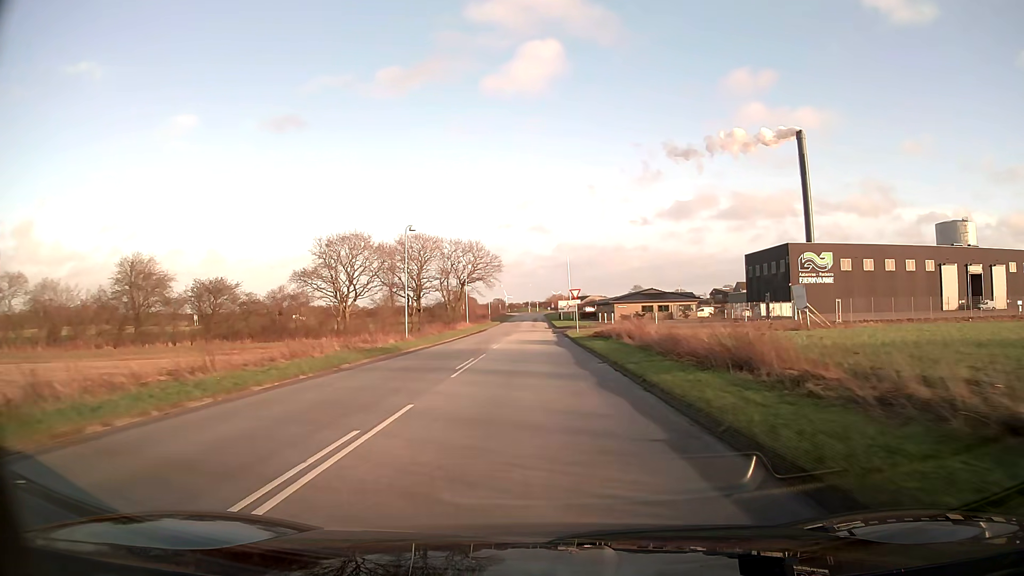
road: unclassified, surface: asphalt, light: Day
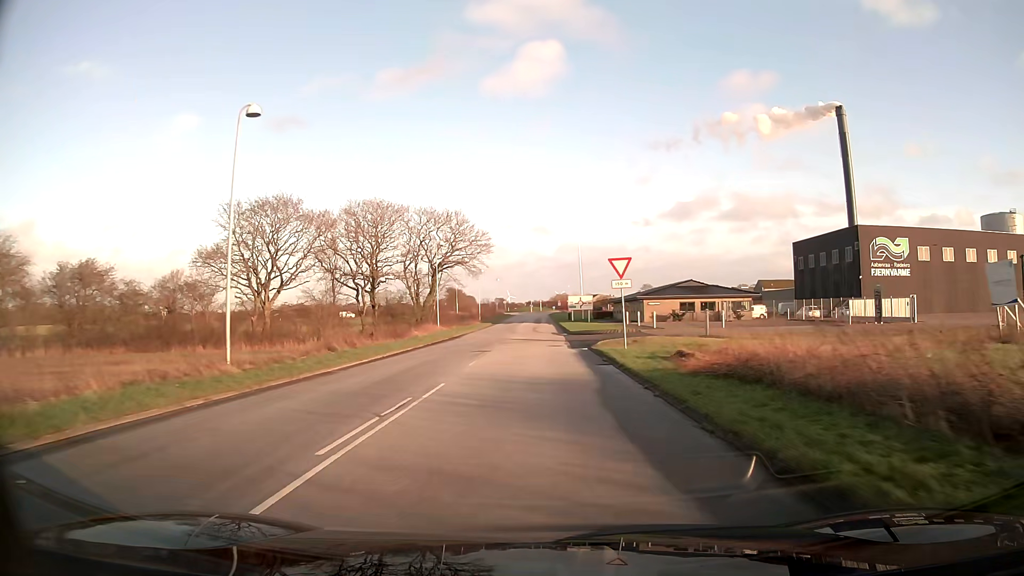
(0.0, +26.0) m; 0°
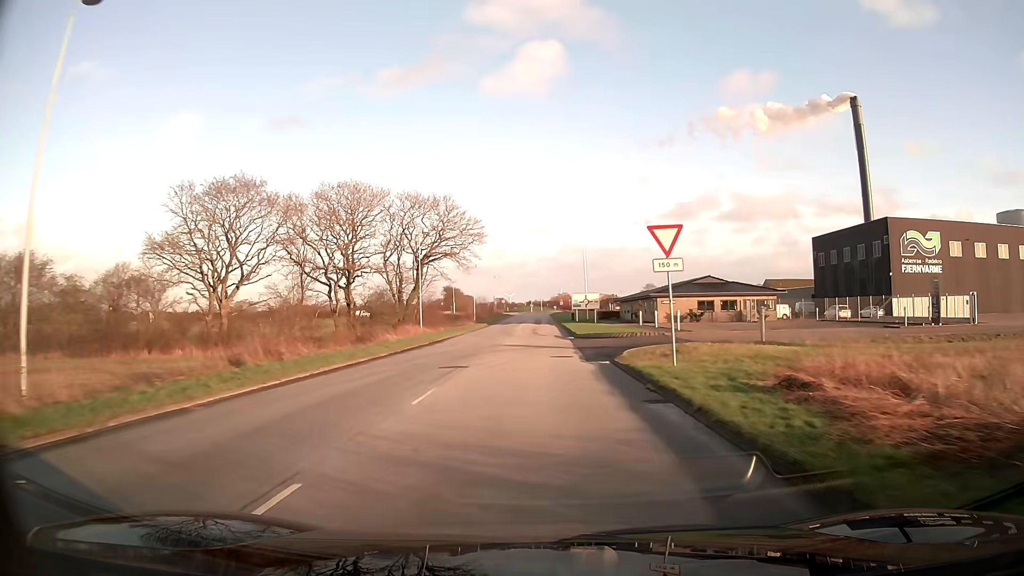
(0.0, +8.5) m; 0°
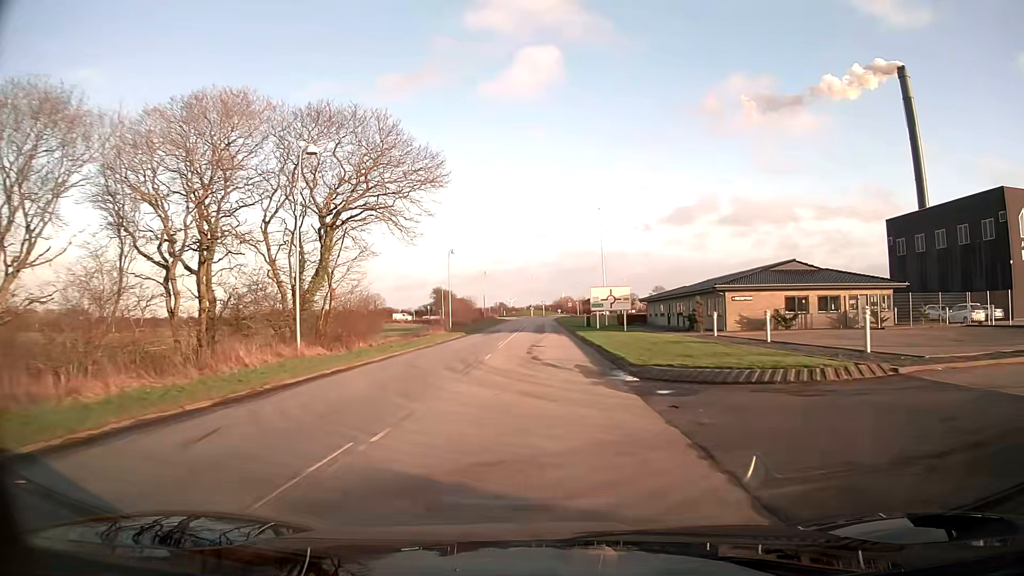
(-0.1, +25.0) m; 0°
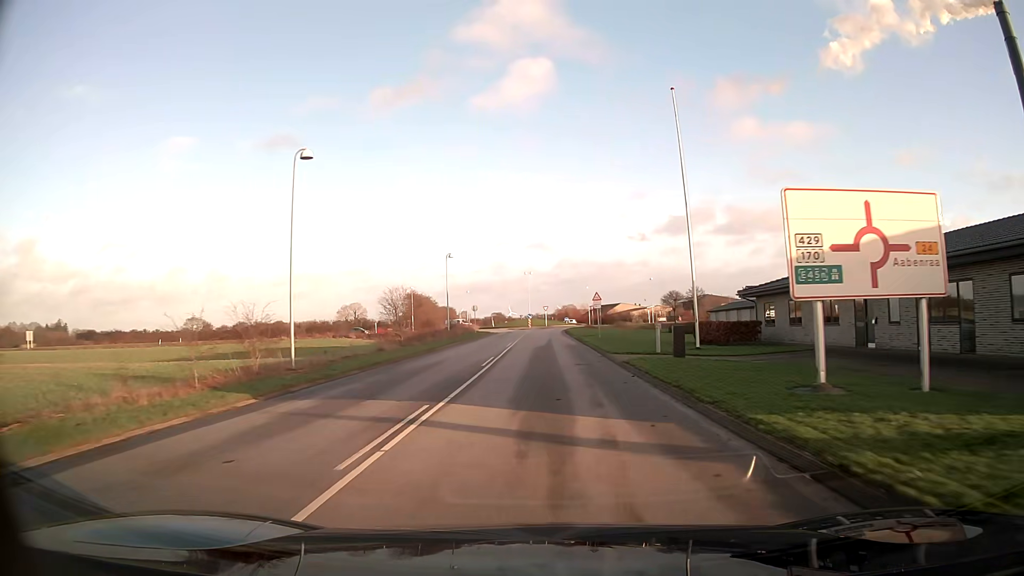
(0.0, +40.5) m; 0°
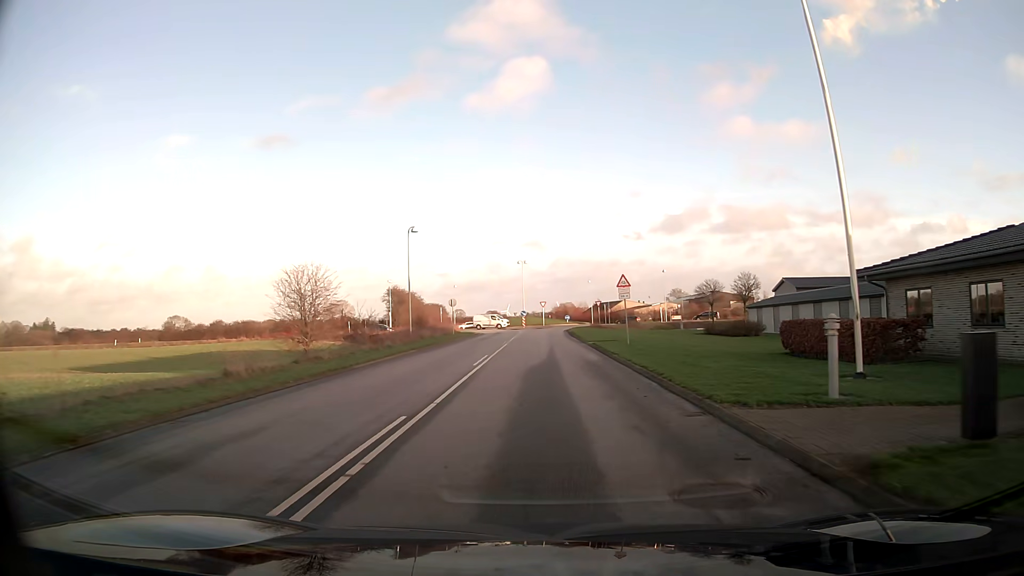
(0.0, +16.3) m; 0°
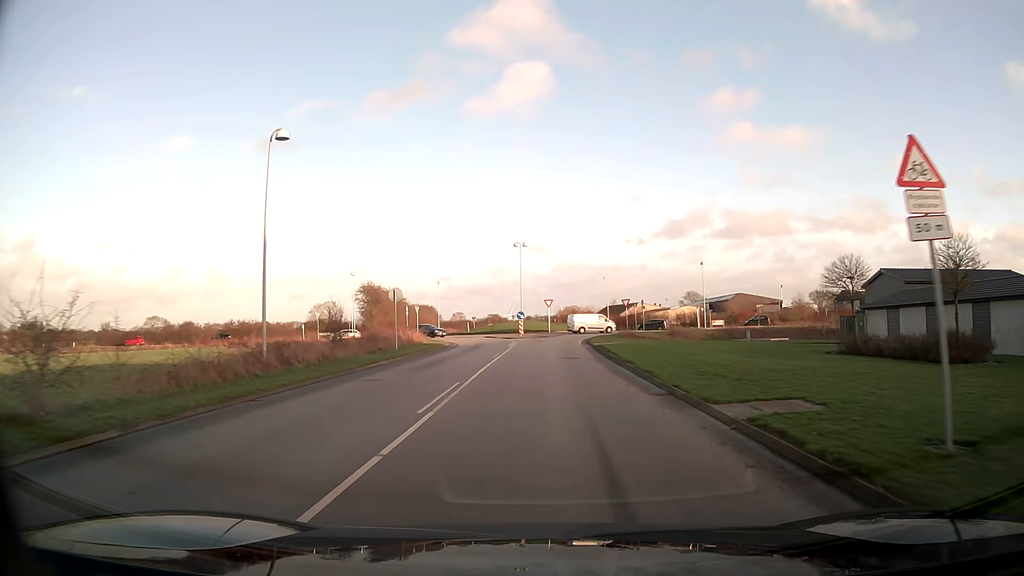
(-0.1, +24.0) m; 0°
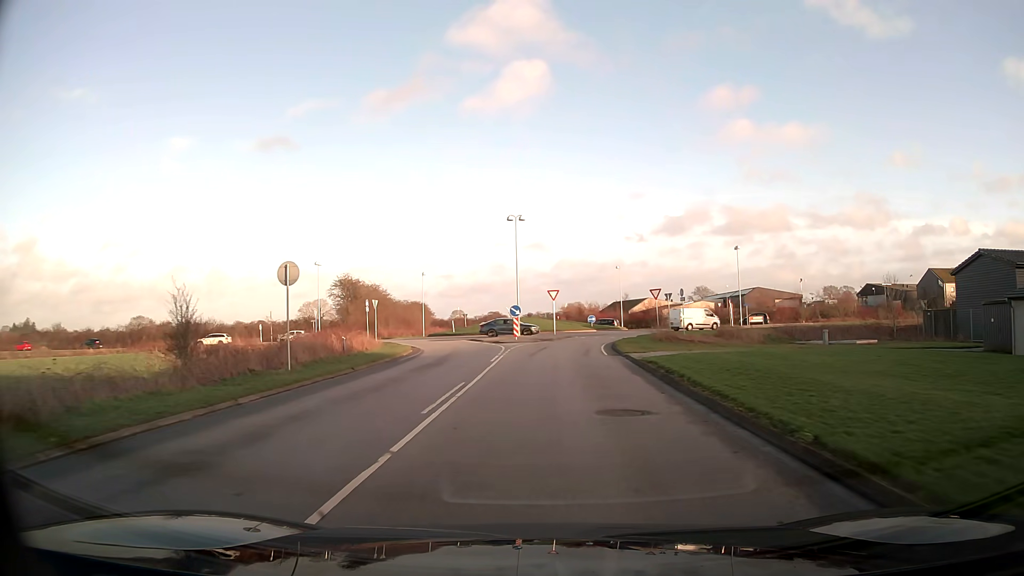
(0.0, +14.9) m; 0°
(0, +10) (0, +20) (0, +30) (+2, +40) (+5, +49) (+10, +58) (+14, +67) (+12, +77) (+6, +84) (-4, +86) m
